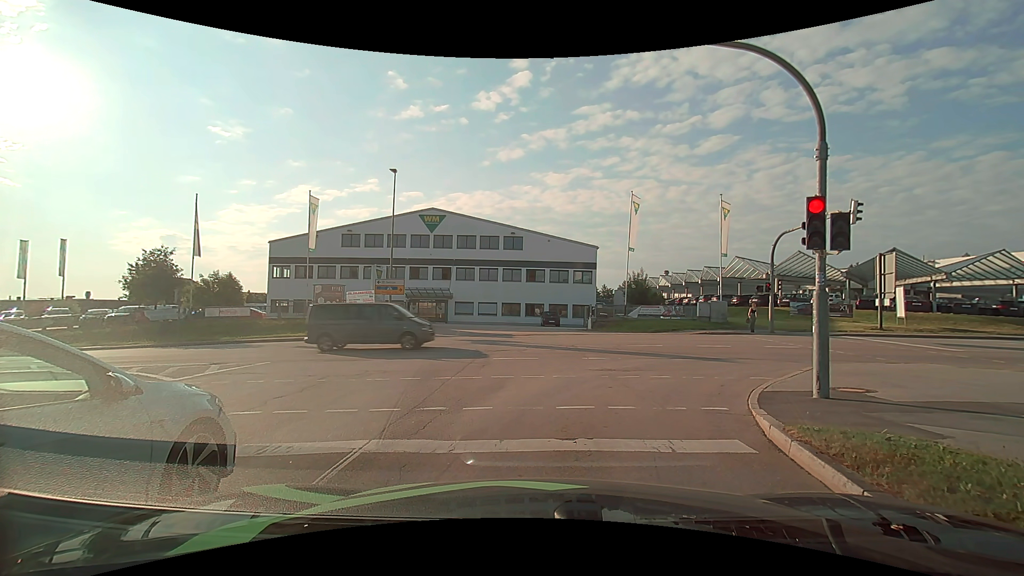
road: secondary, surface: asphalt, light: Day
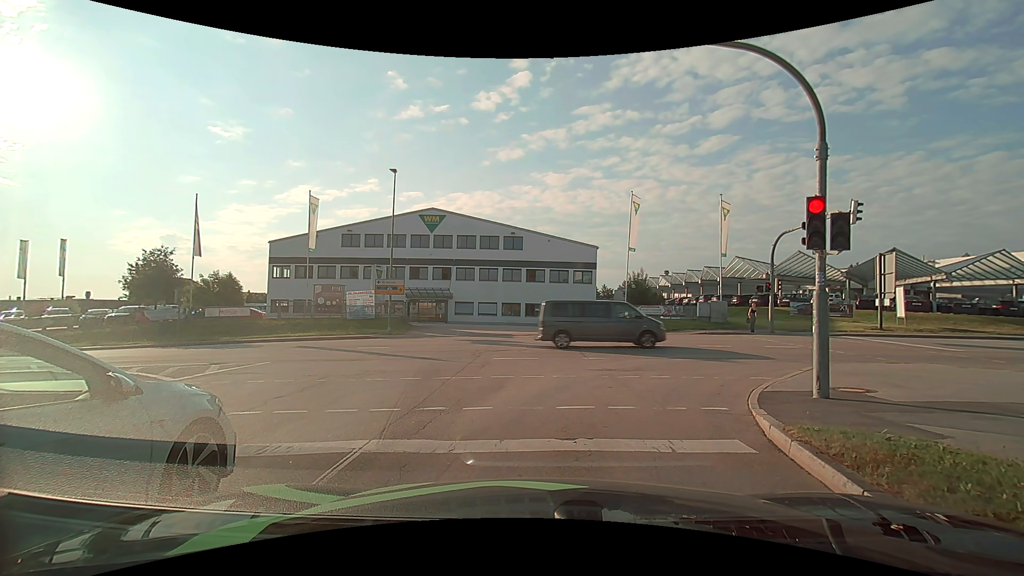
(0.0, 0.0) m; 0°
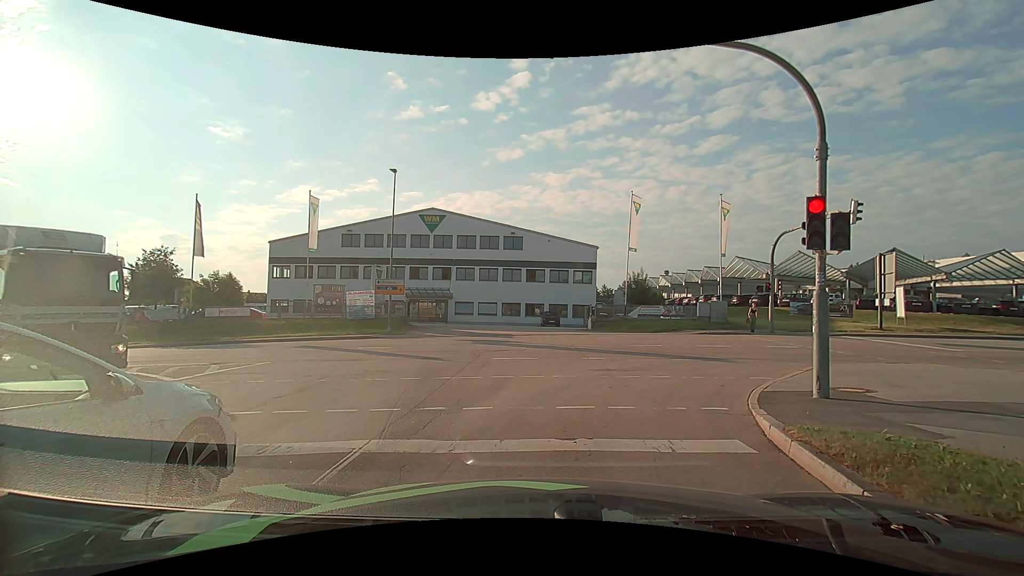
(0.0, 0.0) m; 0°
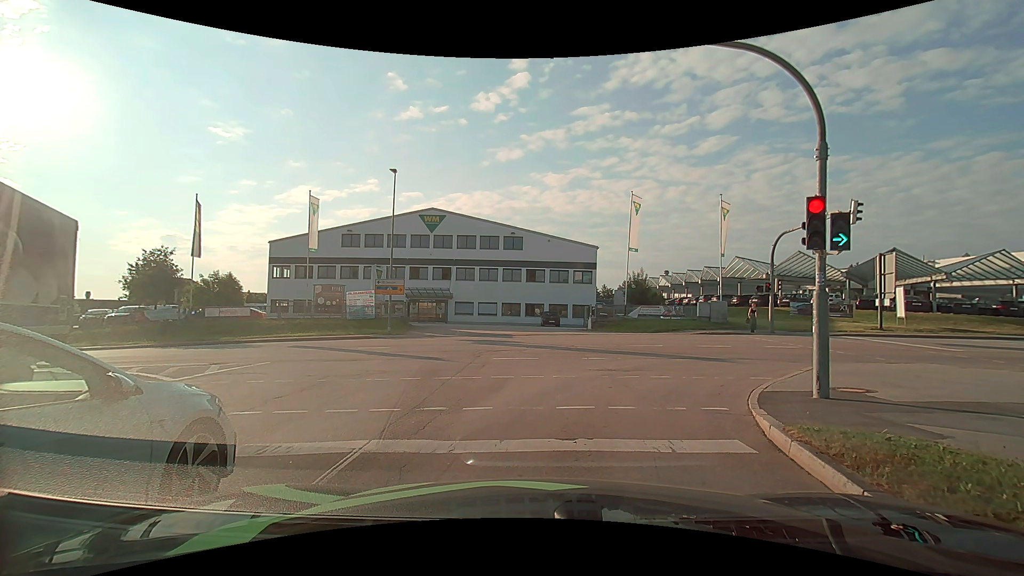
(0.0, 0.0) m; 0°
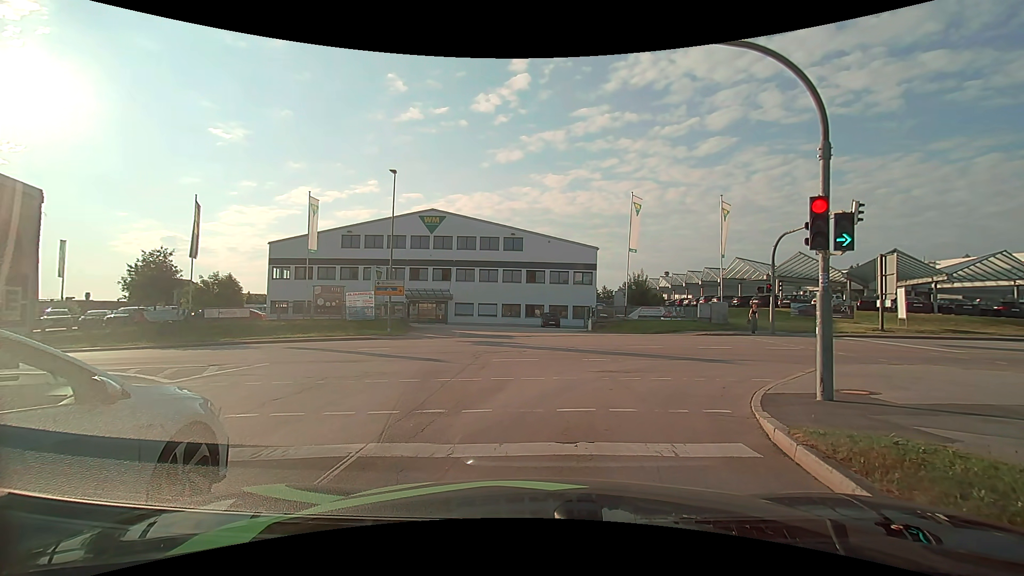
(0.0, +0.1) m; 0°
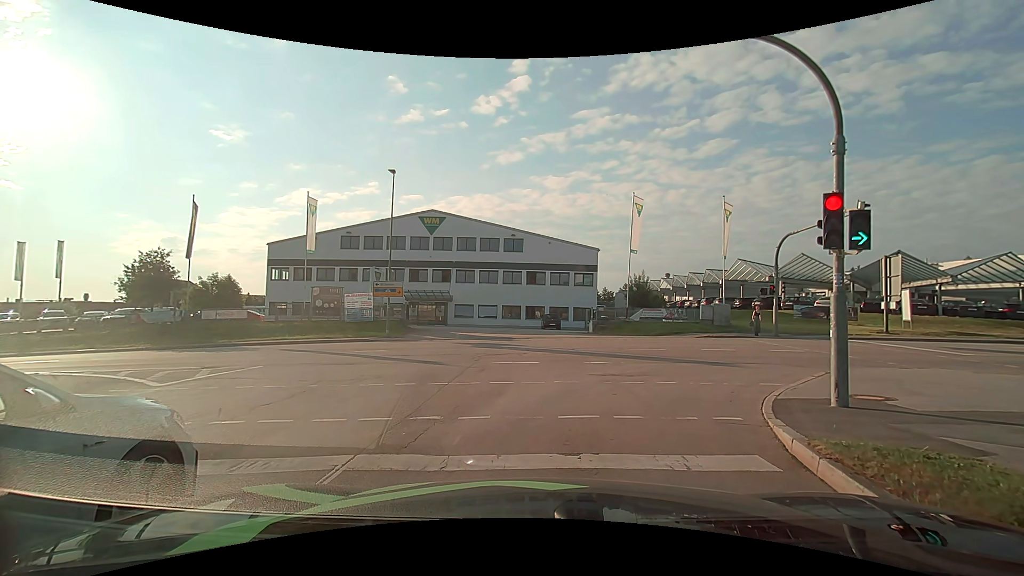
(0.0, +0.4) m; 0°
